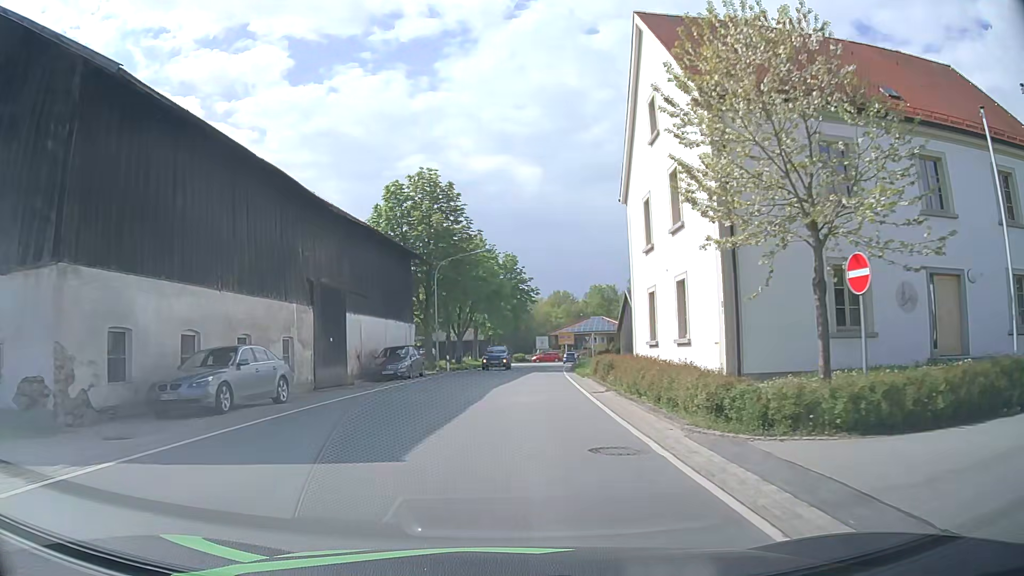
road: secondary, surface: asphalt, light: Day
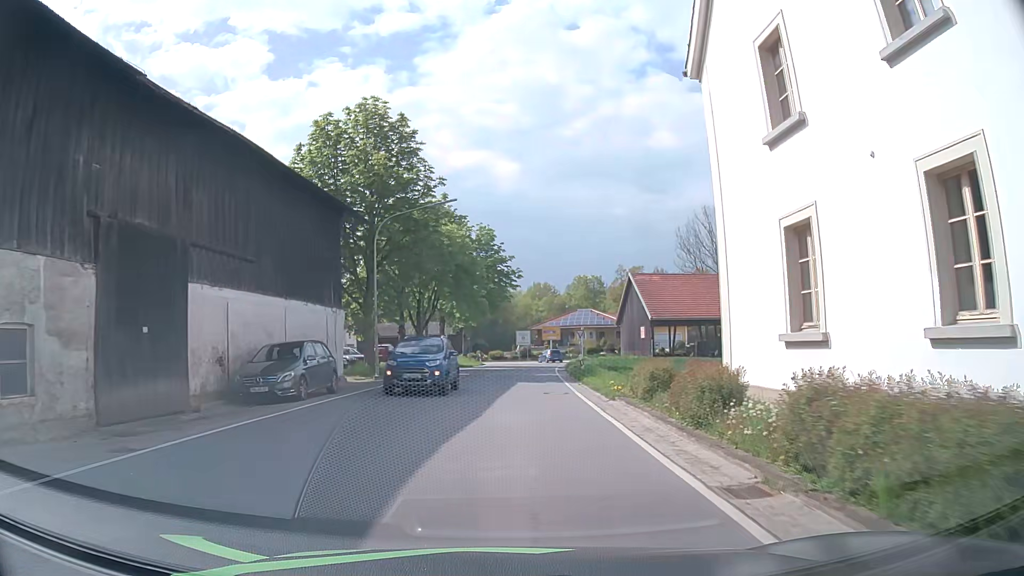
(+0.3, +13.5) m; +2°
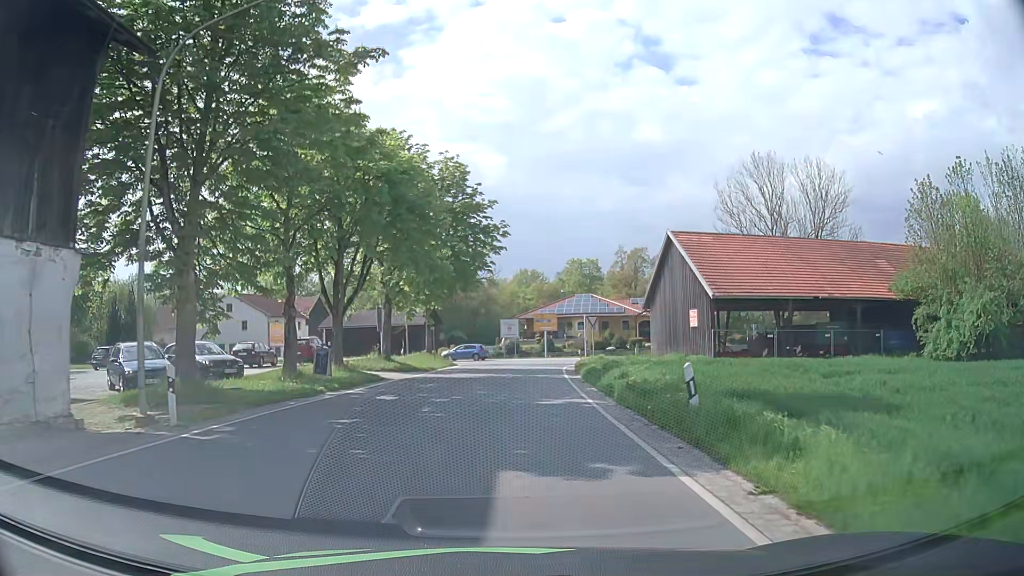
(+0.4, +18.4) m; +2°
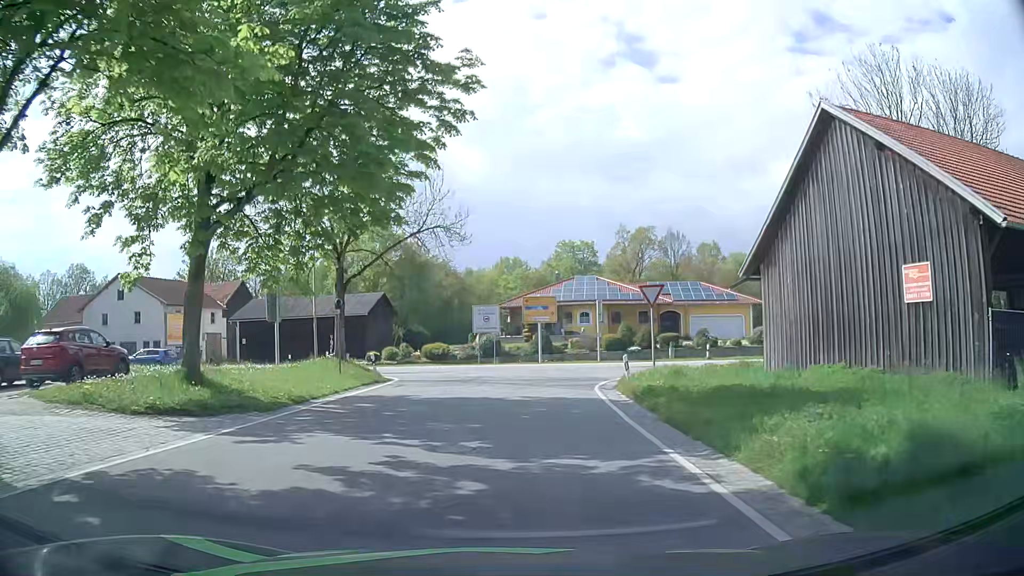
(0.0, +21.2) m; +1°
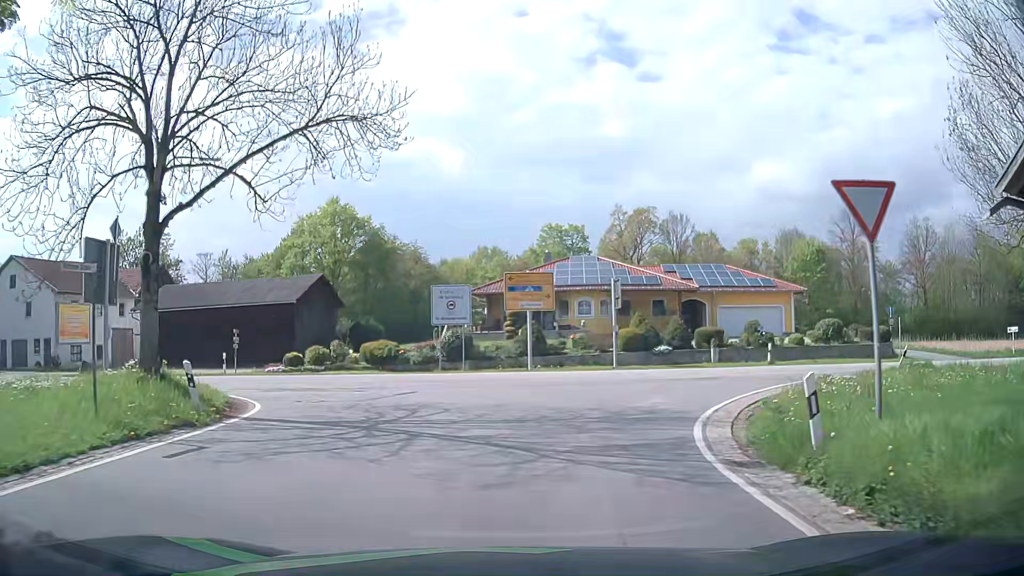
(+0.1, +13.8) m; +1°
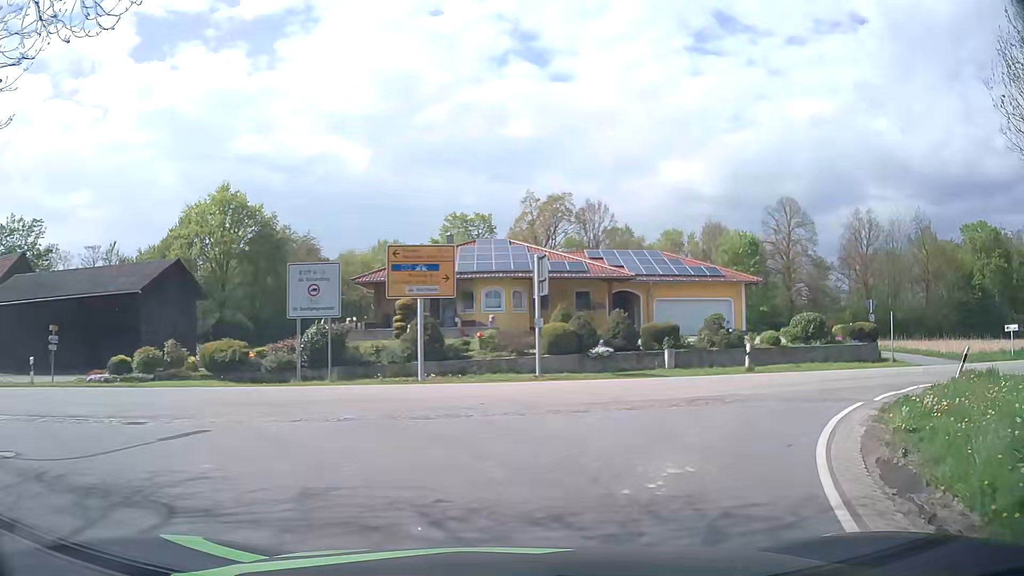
(+0.6, +8.3) m; +9°
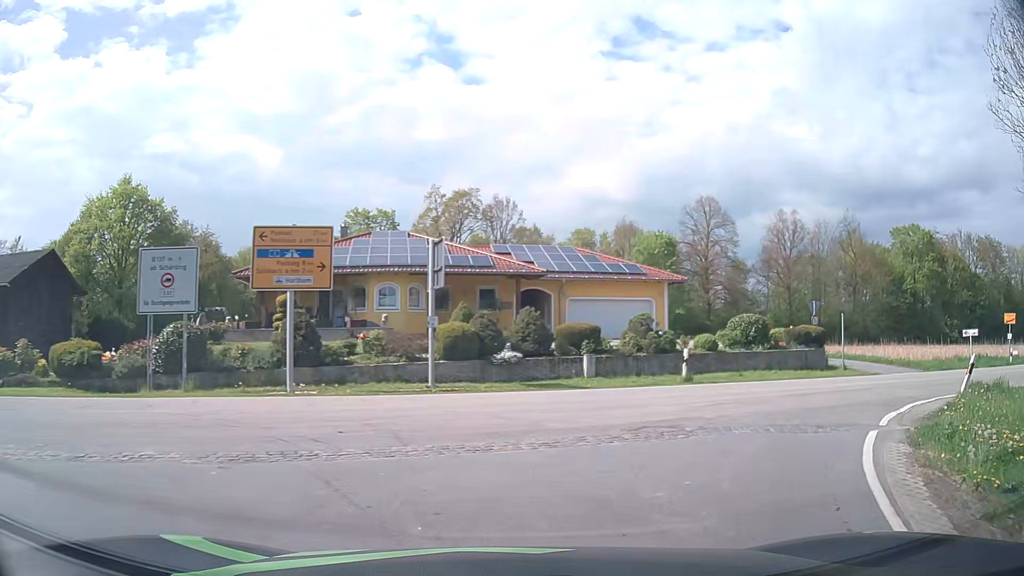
(+0.3, +3.9) m; +7°
